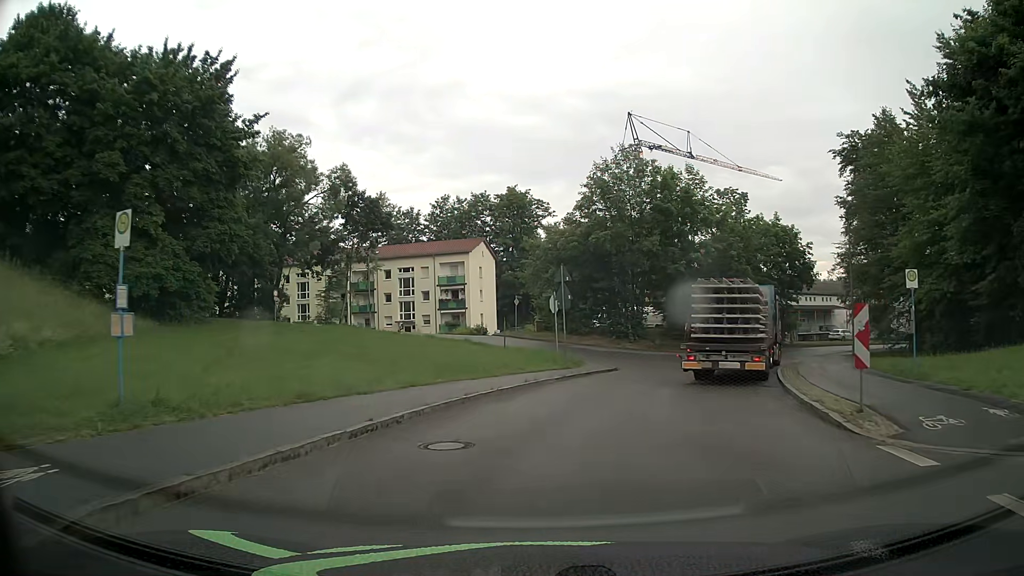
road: unclassified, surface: asphalt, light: Day
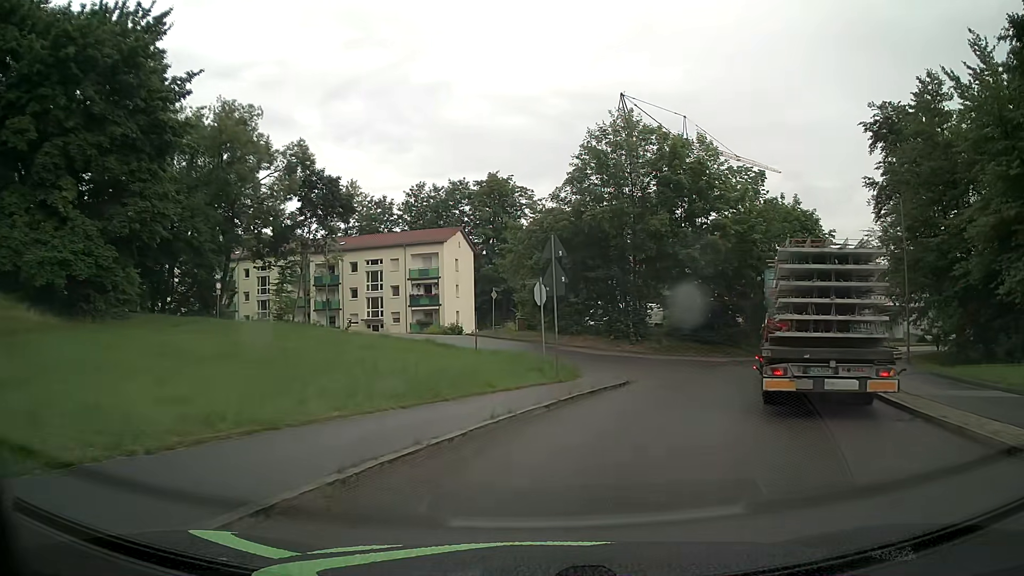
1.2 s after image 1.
(+0.1, +8.2) m; +1°
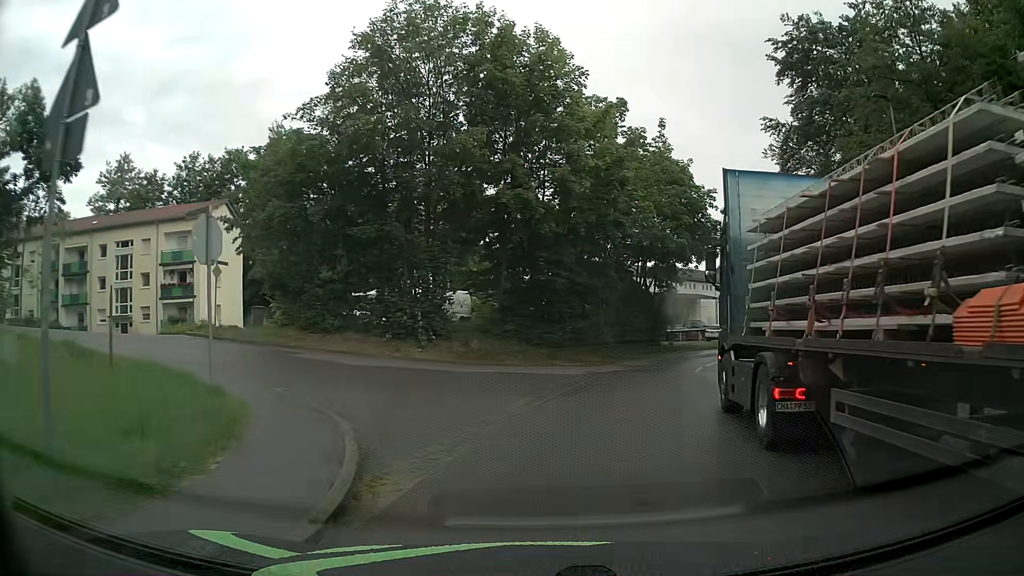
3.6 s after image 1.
(+2.3, +14.8) m; +17°
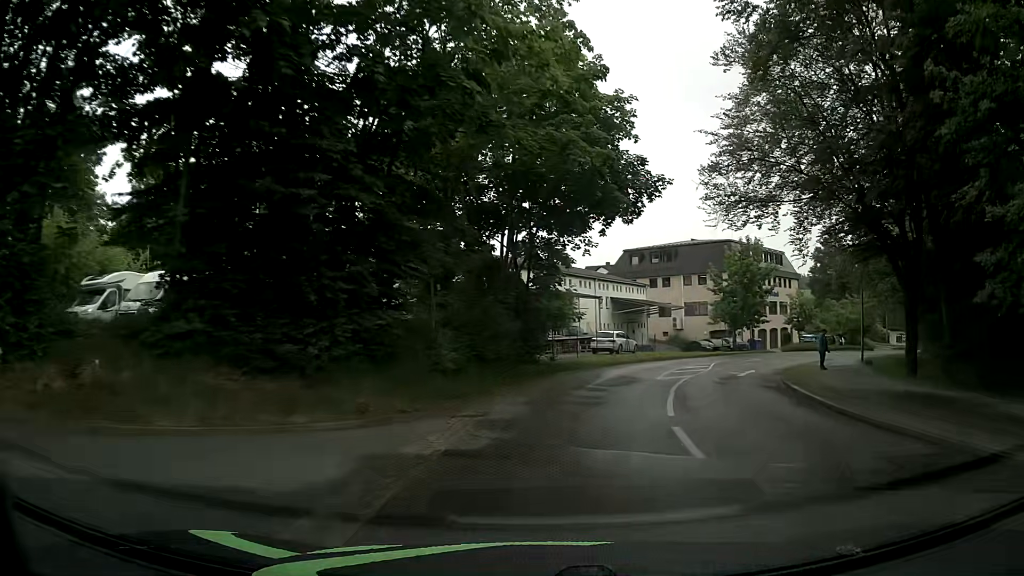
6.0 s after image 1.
(+1.5, +15.7) m; +12°
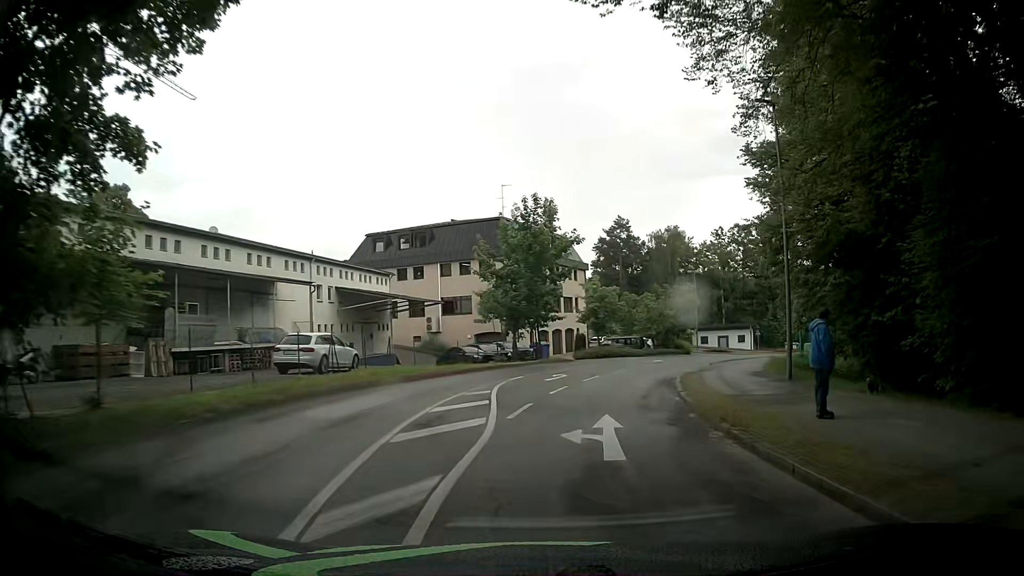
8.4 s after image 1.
(+3.6, +17.9) m; +20°
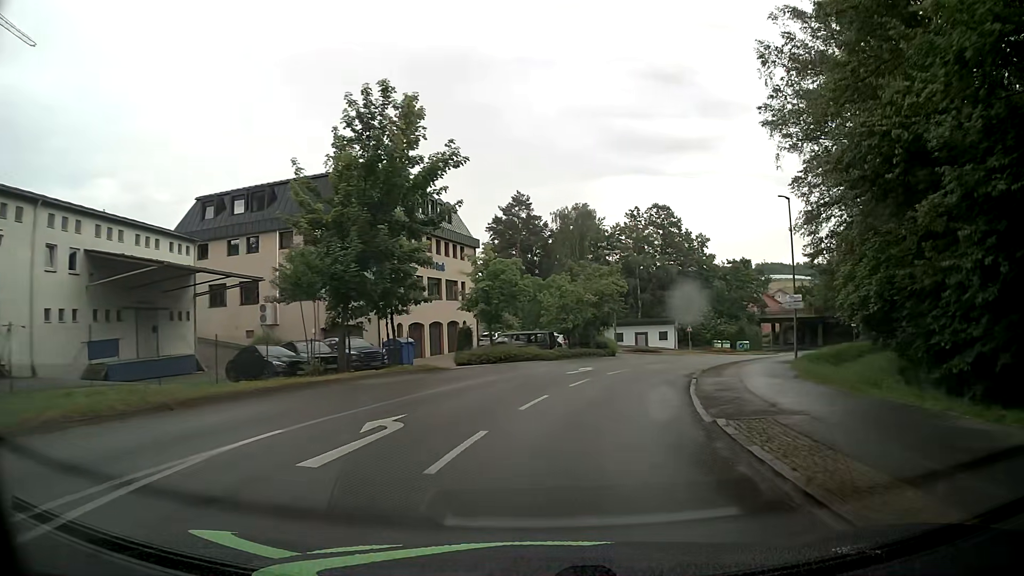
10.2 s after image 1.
(+1.4, +17.3) m; +9°
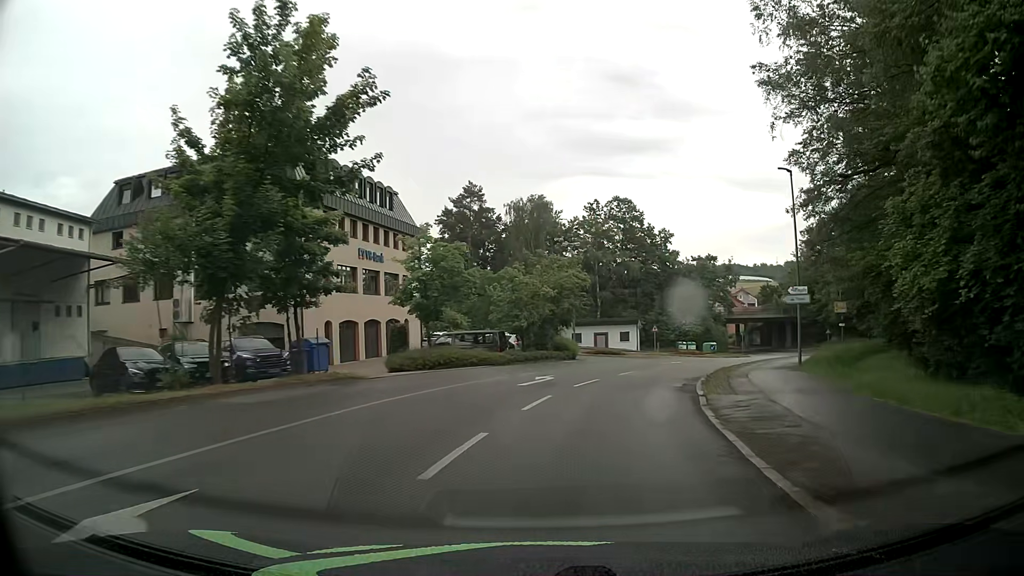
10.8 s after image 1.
(+0.2, +6.3) m; +4°
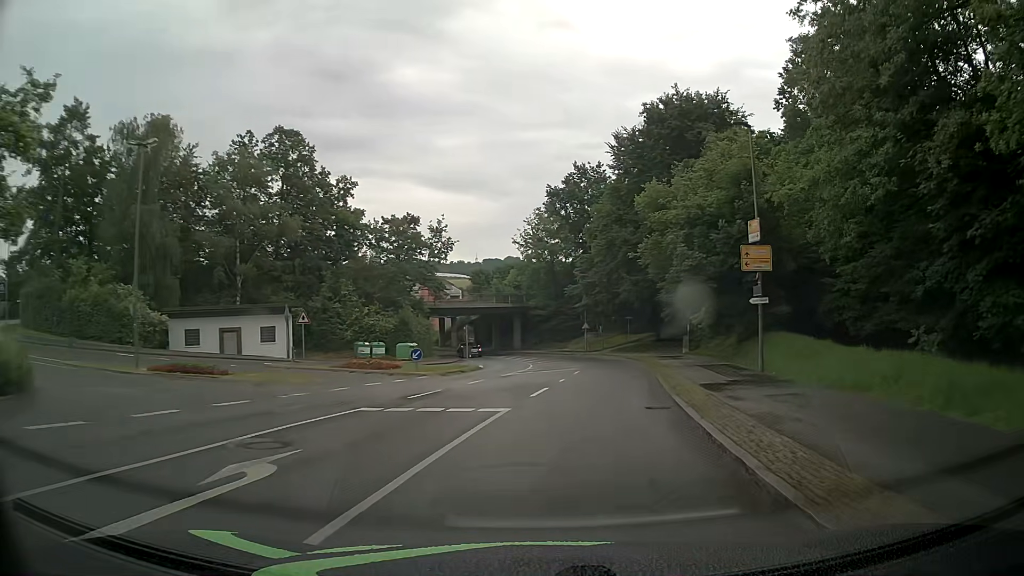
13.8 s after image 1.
(+7.2, +32.4) m; +25°
